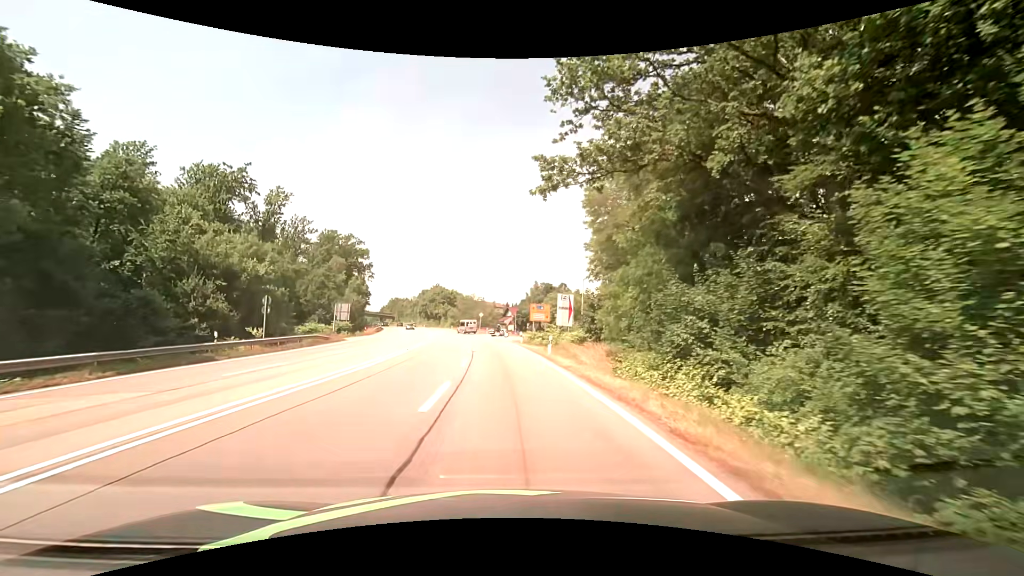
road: secondary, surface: asphalt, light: Day
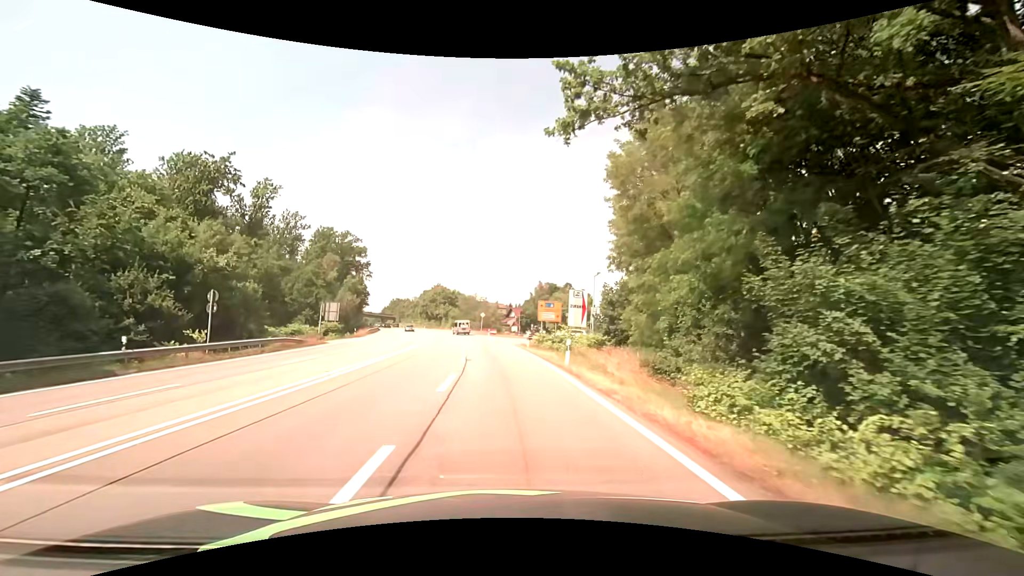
(0.0, +6.3) m; -1°
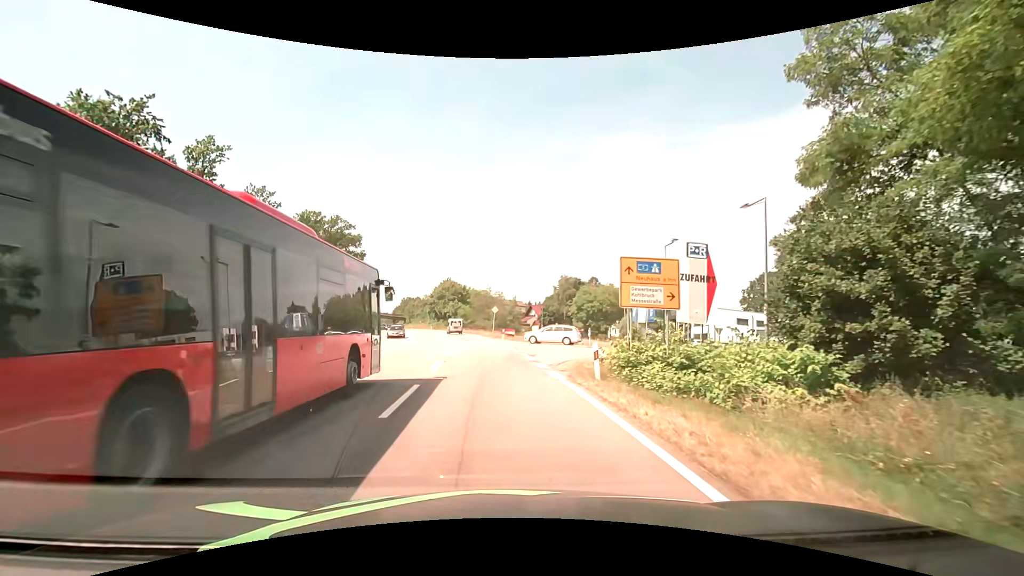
(0.0, +22.9) m; -2°
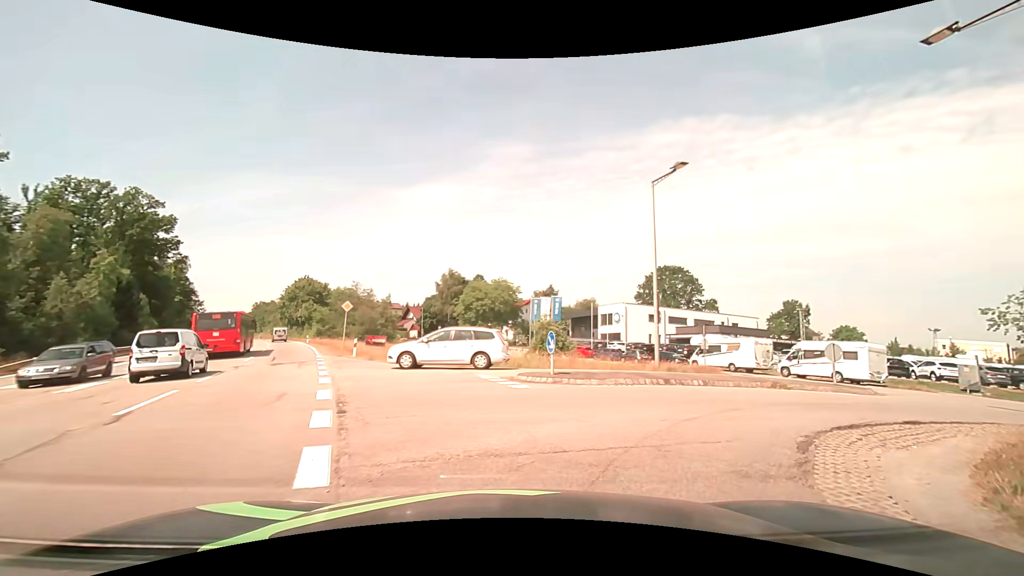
(+0.8, +20.5) m; +14°
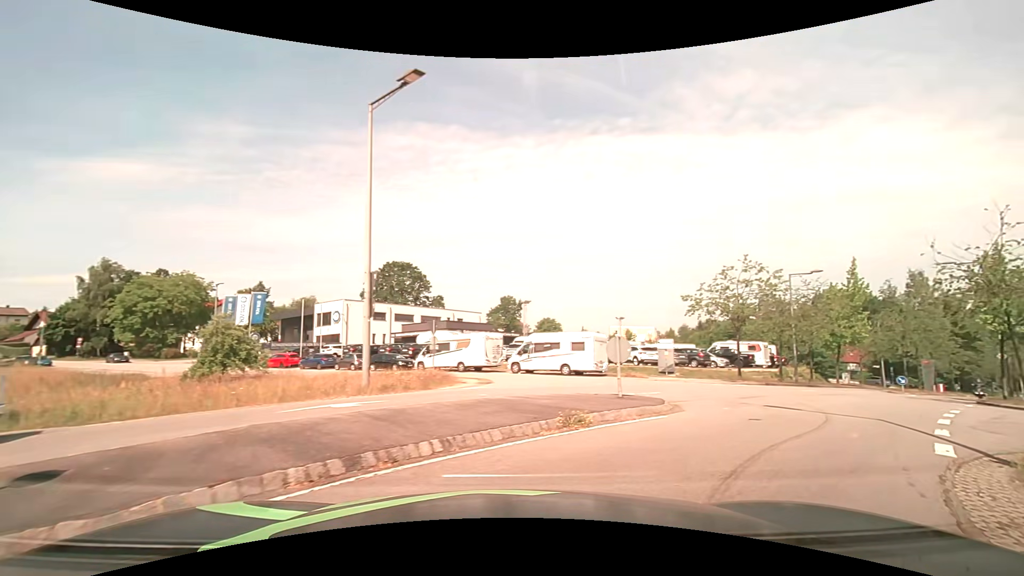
(+2.0, +8.1) m; +31°
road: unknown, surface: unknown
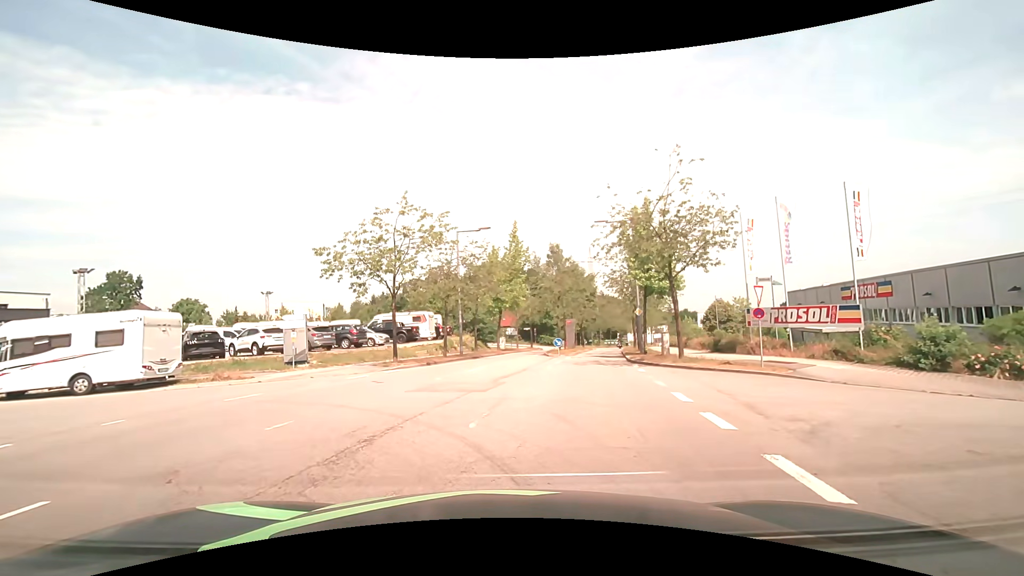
(+4.3, +10.1) m; +36°
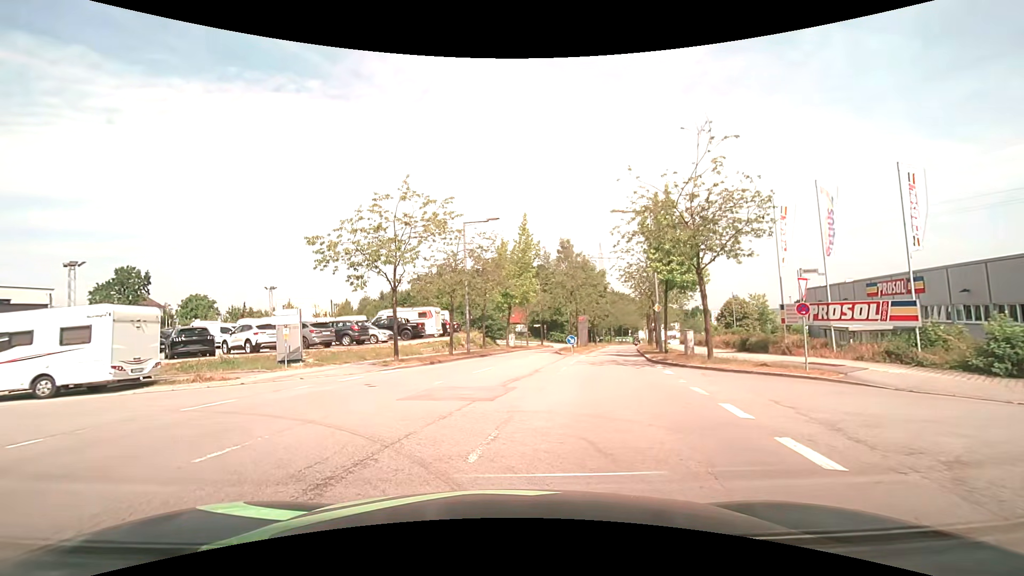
(0.0, +2.0) m; -2°
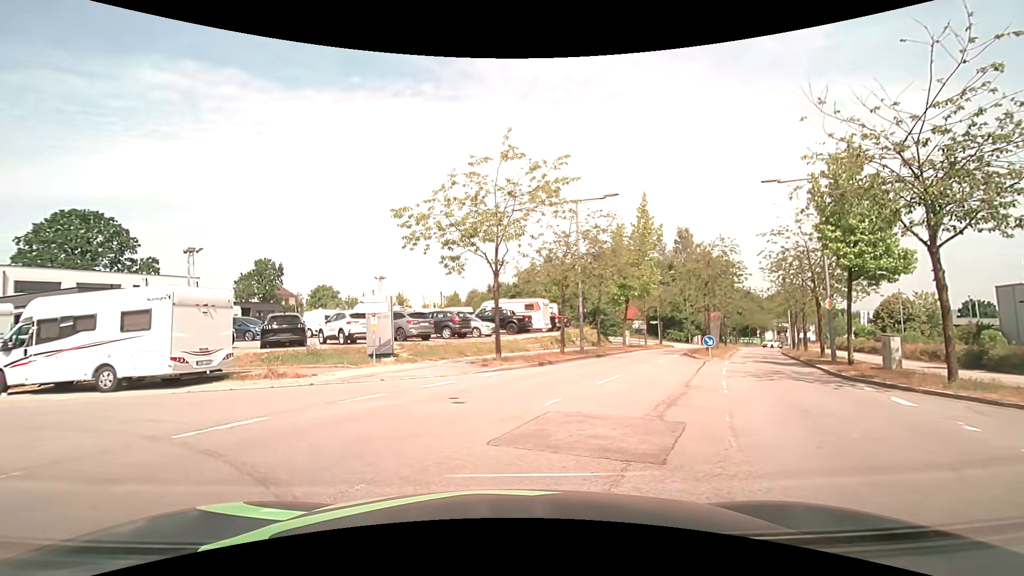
(-0.3, +4.3) m; -10°
